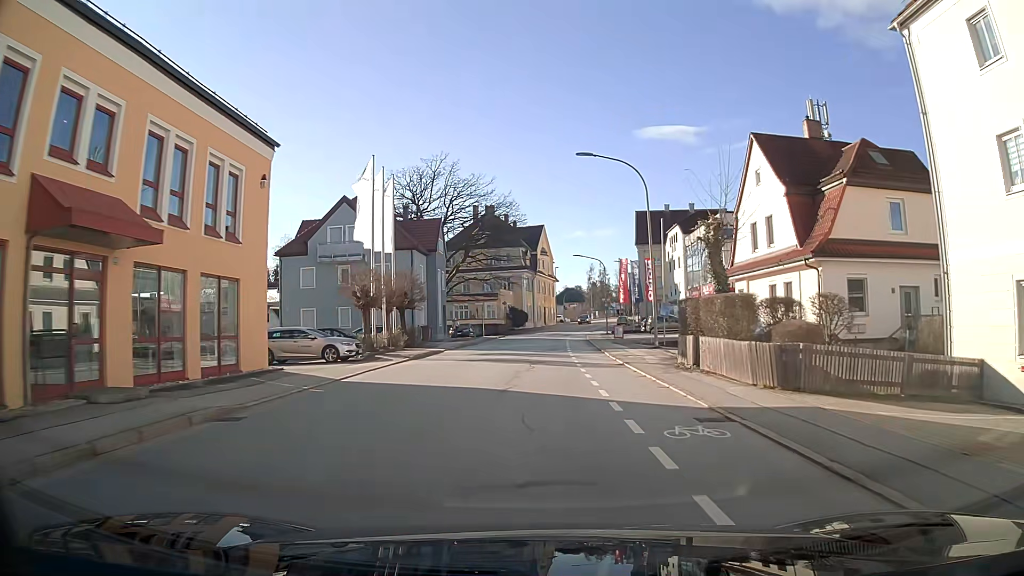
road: tertiary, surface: asphalt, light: Day
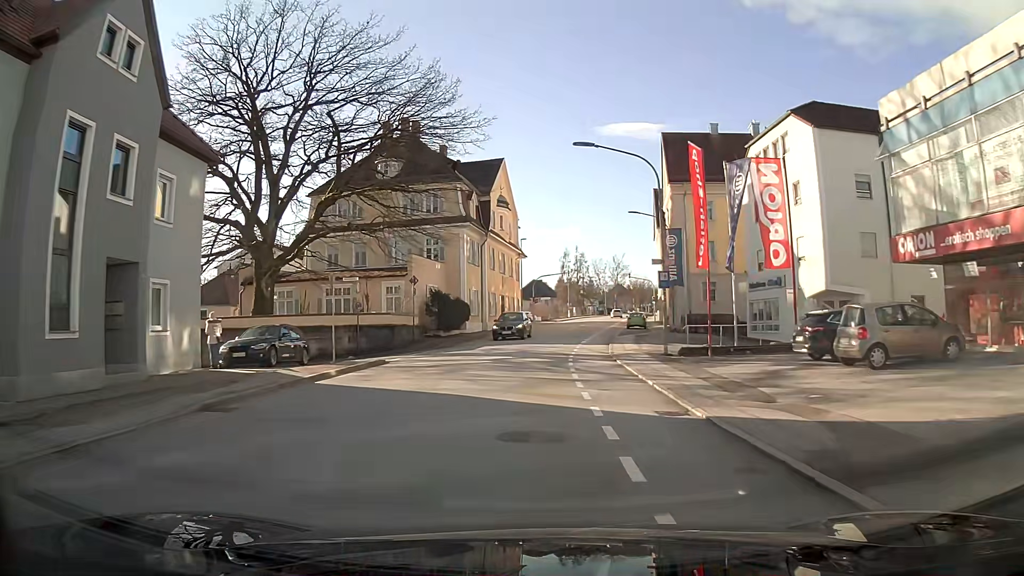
(+1.0, +41.1) m; +3°
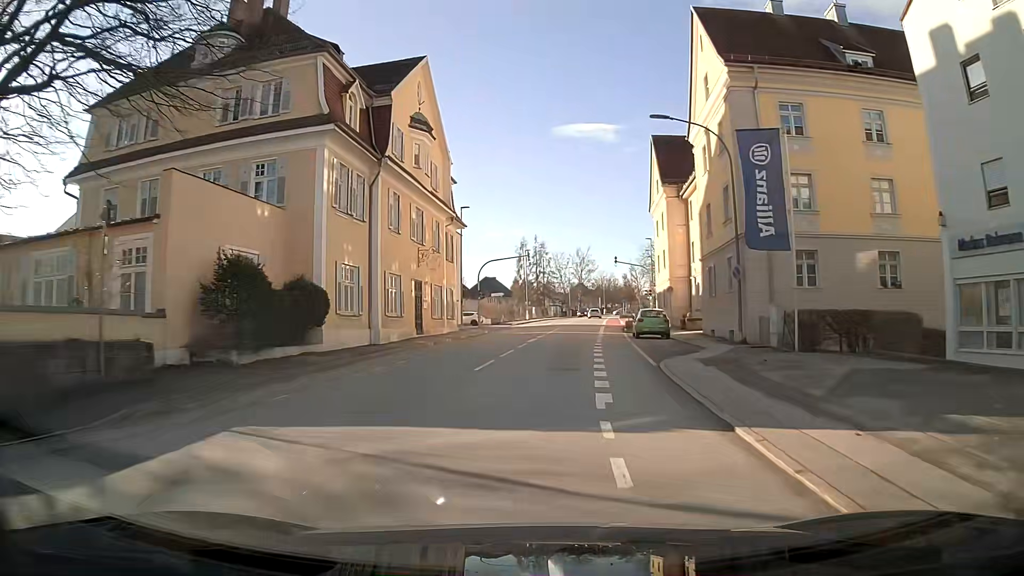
(+0.8, +24.8) m; +4°
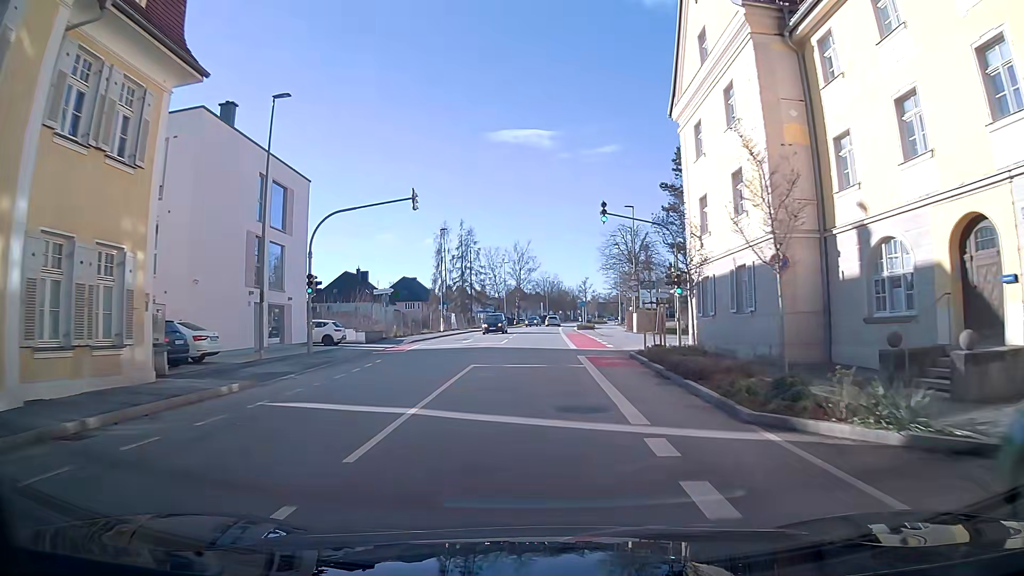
(+1.6, +31.7) m; +5°
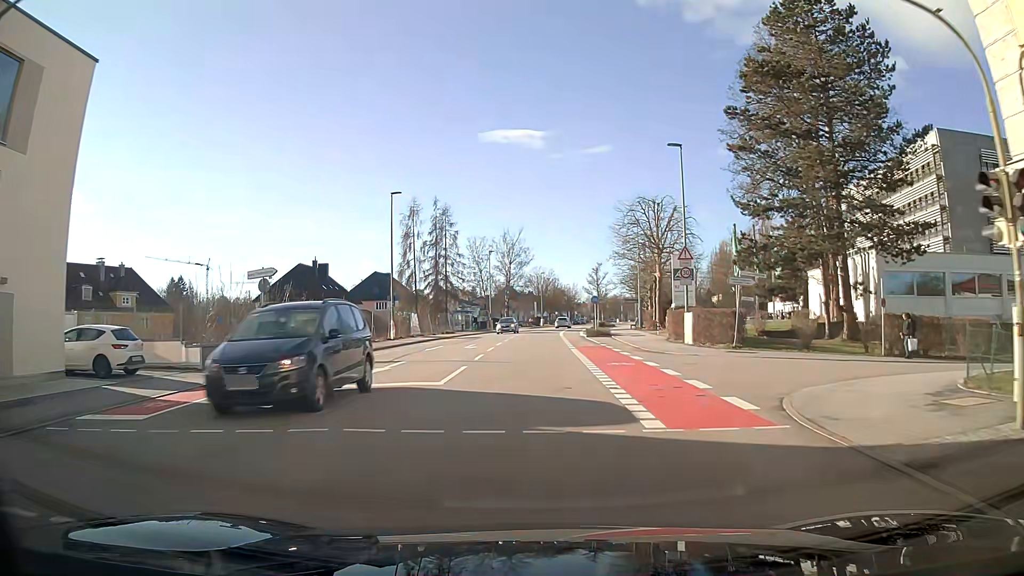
(+0.1, +20.7) m; +1°
(0, +10) (0, +20) (0, +30) (0, +40) (+1, +50) (+1, +60) (+2, +70) (+3, +80) (+4, +90) (+5, +100) m
